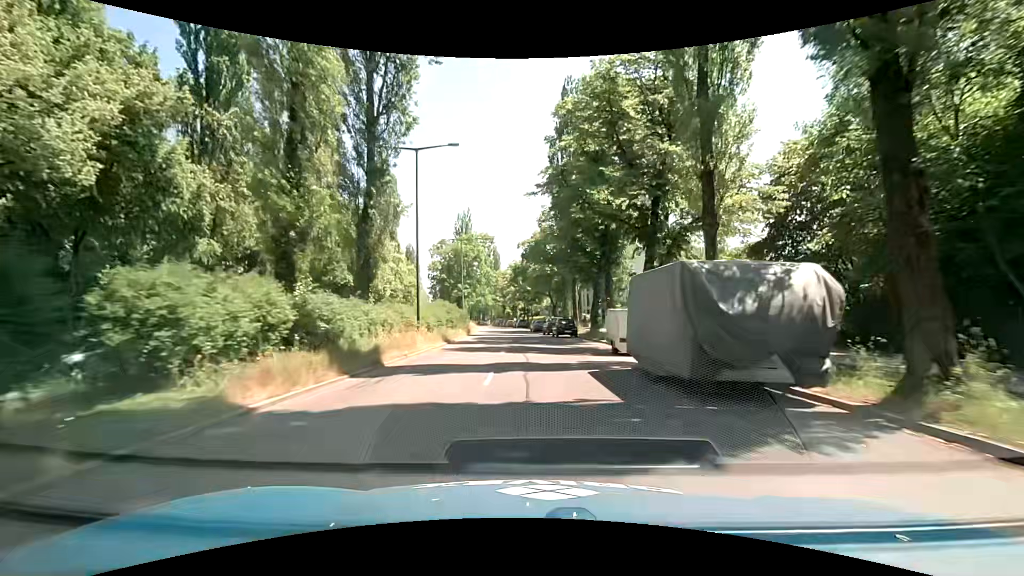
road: secondary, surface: asphalt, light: Day
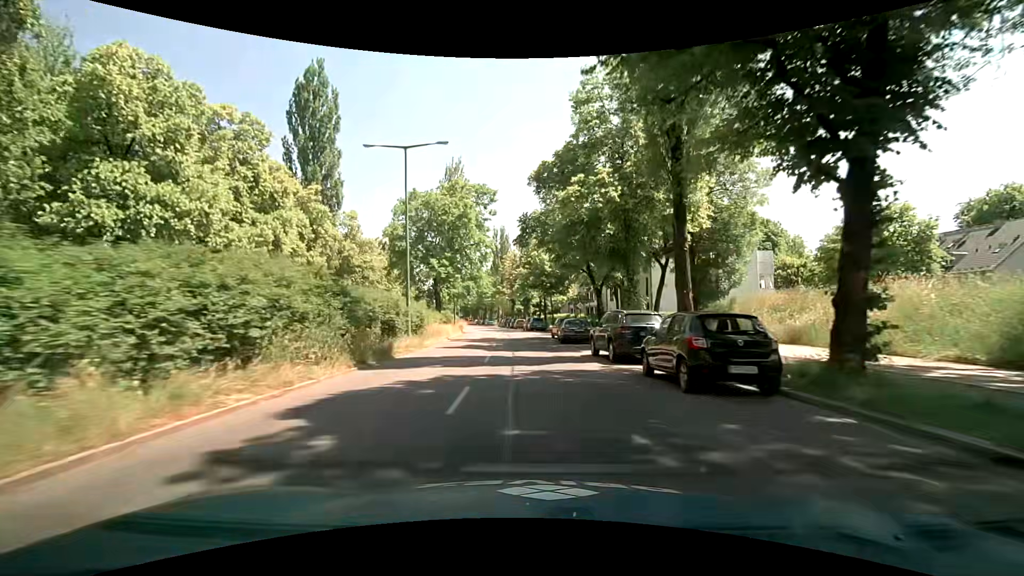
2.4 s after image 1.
(-0.6, +30.4) m; -2°
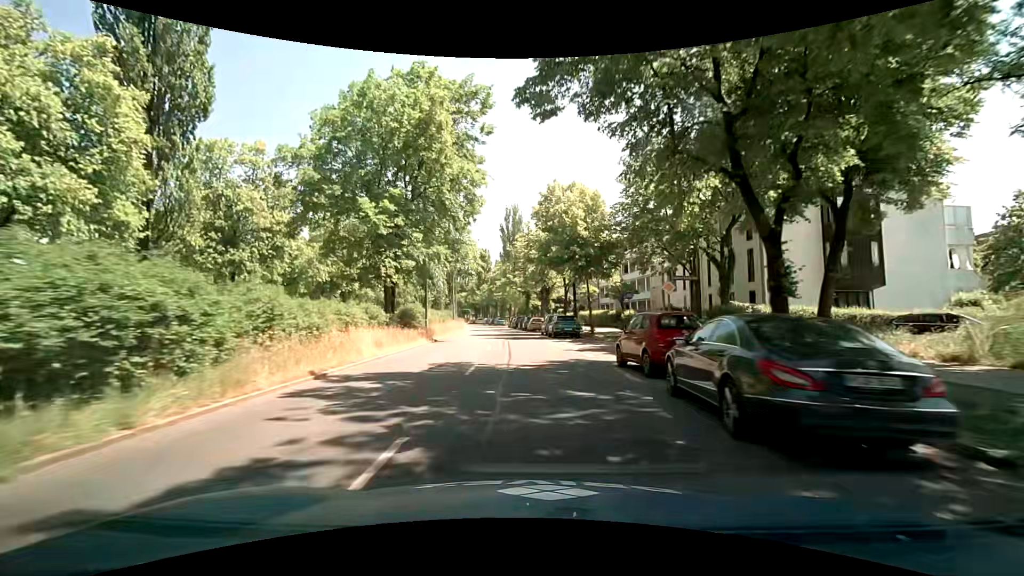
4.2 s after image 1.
(-0.5, +22.4) m; -2°
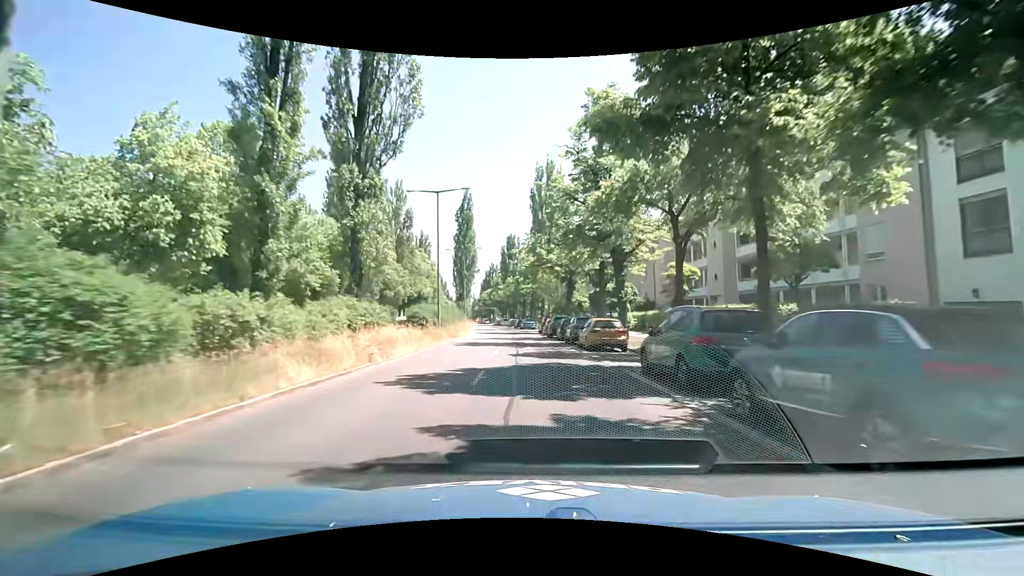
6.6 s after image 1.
(-1.1, +28.6) m; -4°
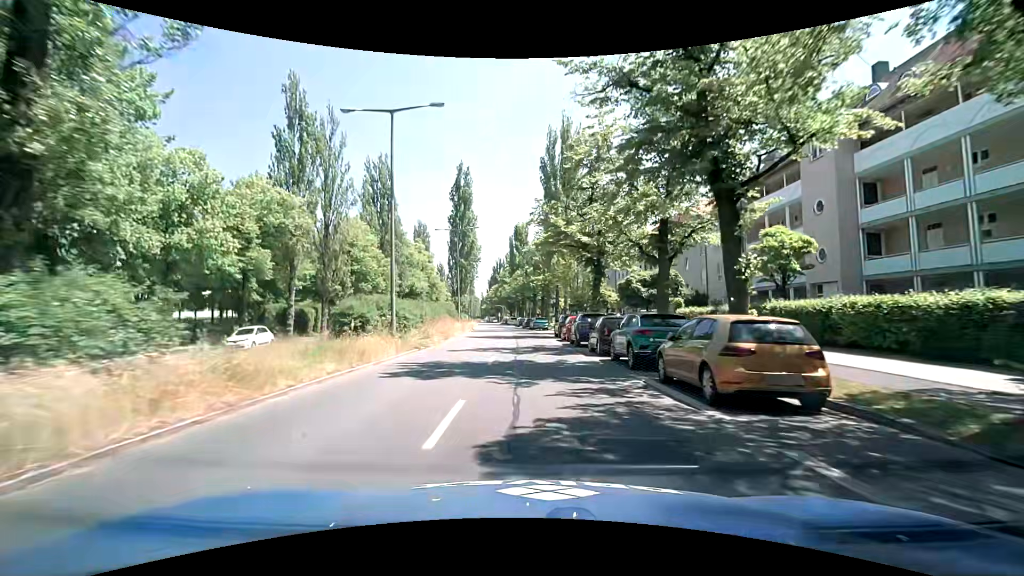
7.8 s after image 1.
(-0.2, +13.9) m; -1°
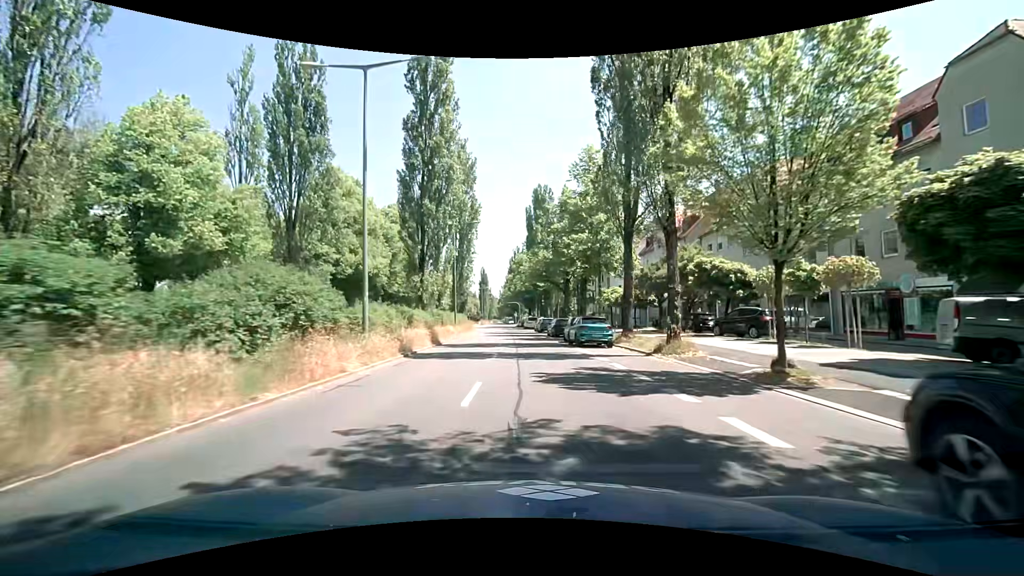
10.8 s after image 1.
(-1.0, +33.6) m; -3°
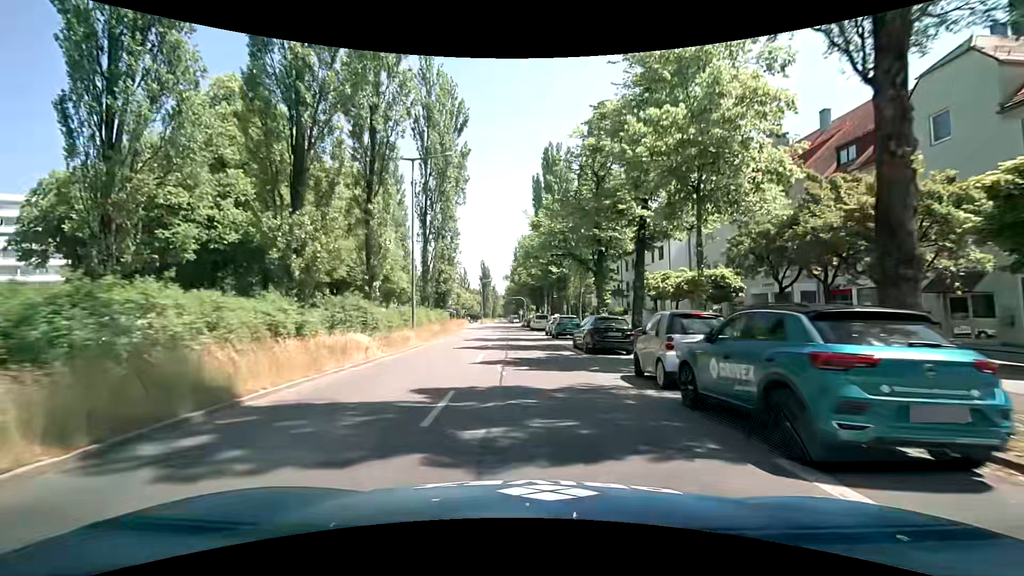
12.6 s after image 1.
(-0.2, +19.5) m; 0°
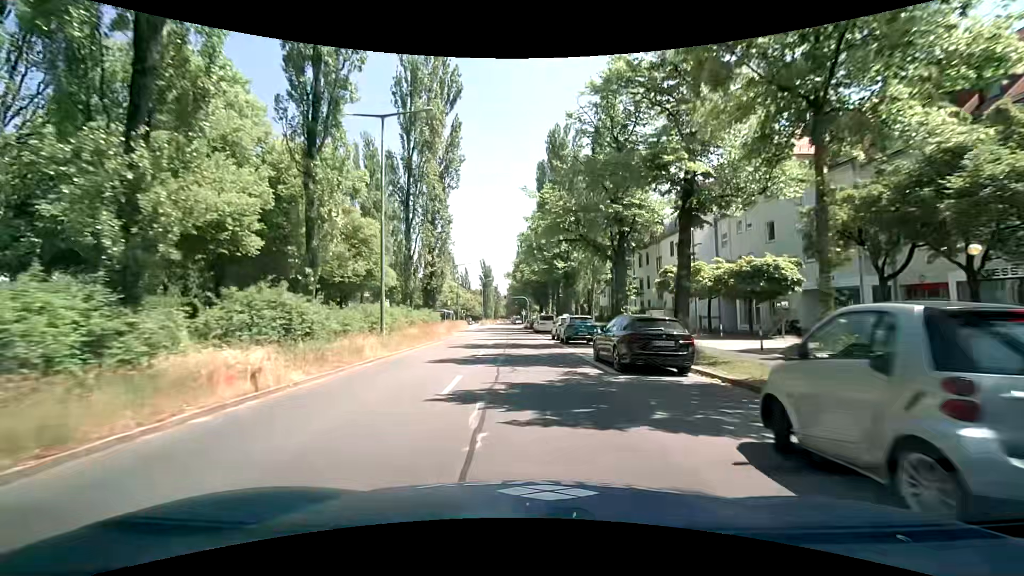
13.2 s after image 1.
(-0.1, +6.4) m; 0°
